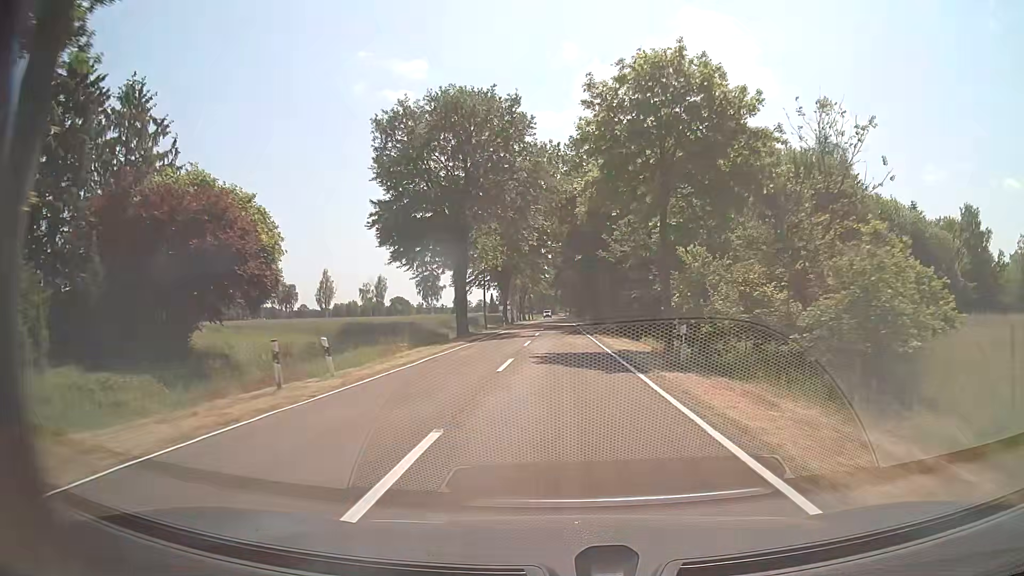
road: tertiary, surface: asphalt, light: Day
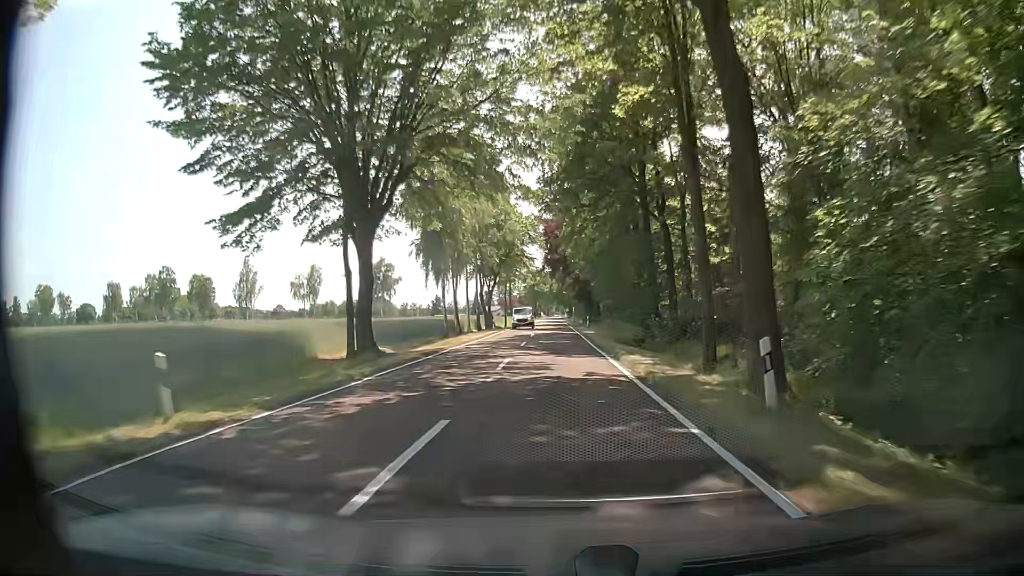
(-0.4, +58.3) m; 0°
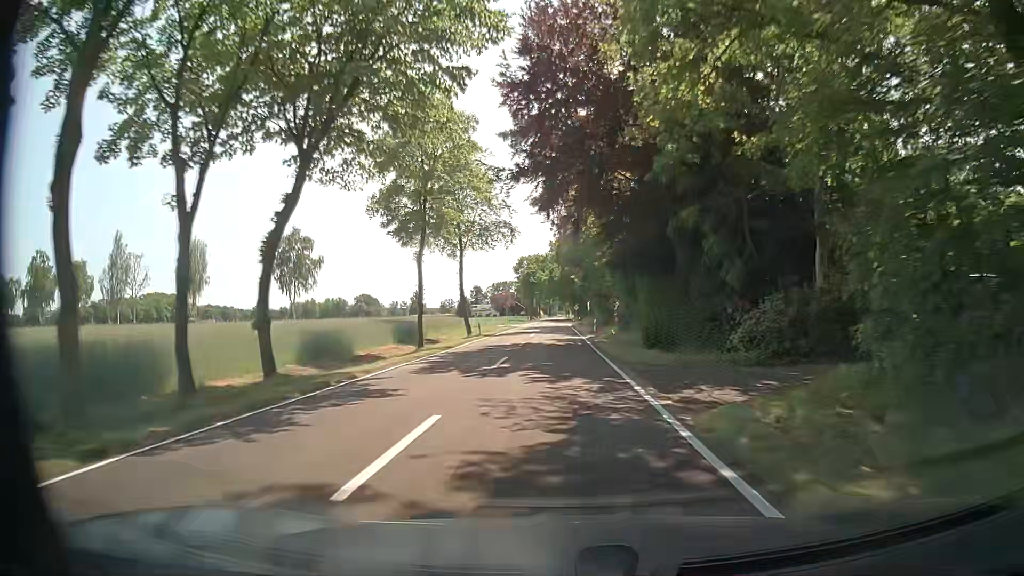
(+0.1, +58.3) m; 0°
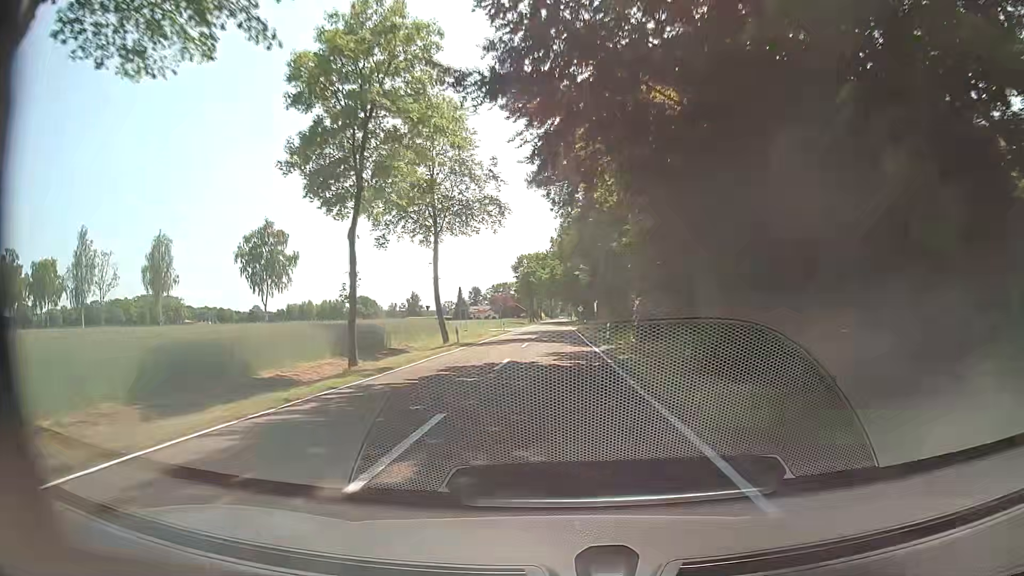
(0.0, +11.7) m; -1°
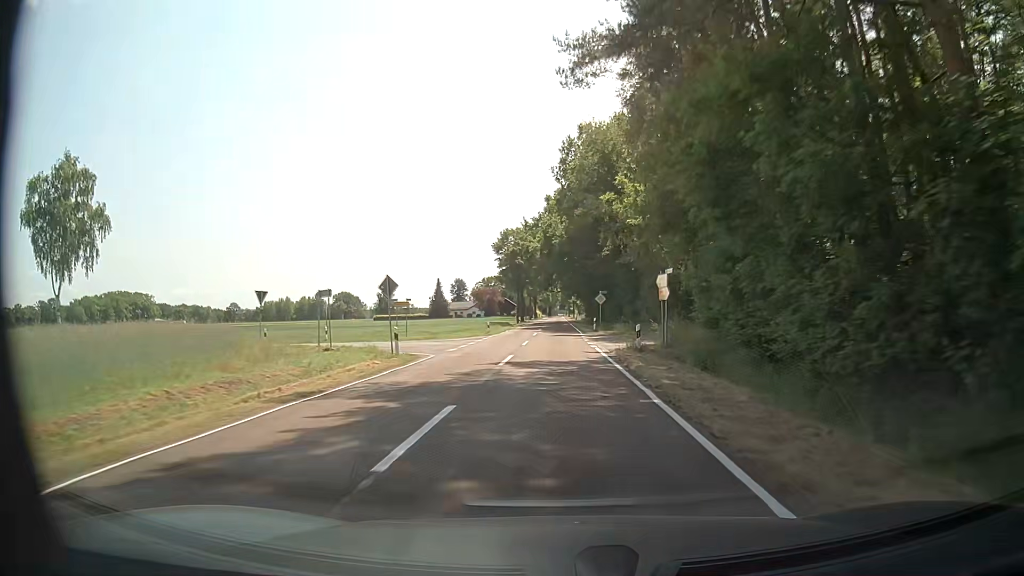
(+0.3, +46.7) m; +1°
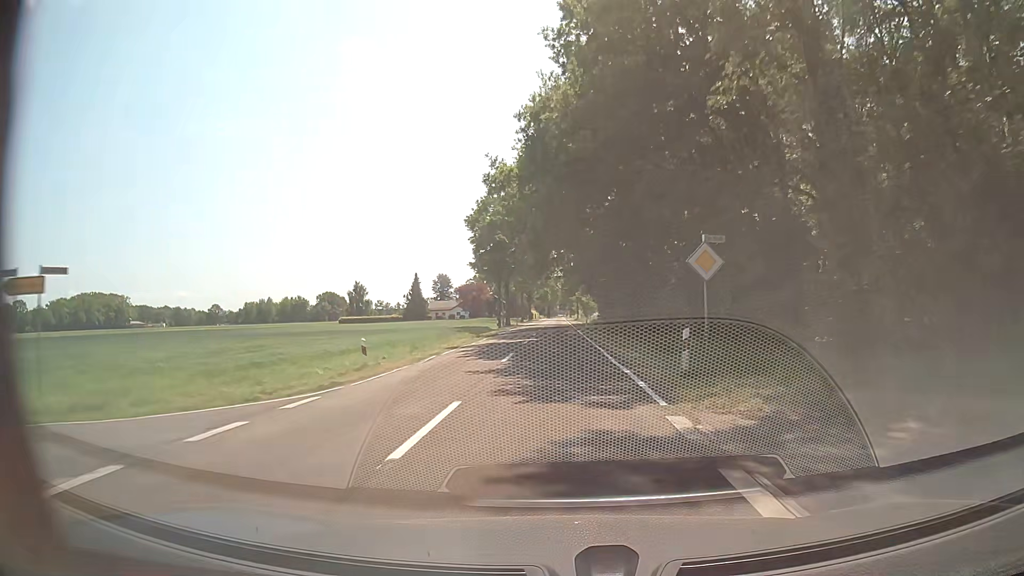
(-0.1, +35.0) m; 0°
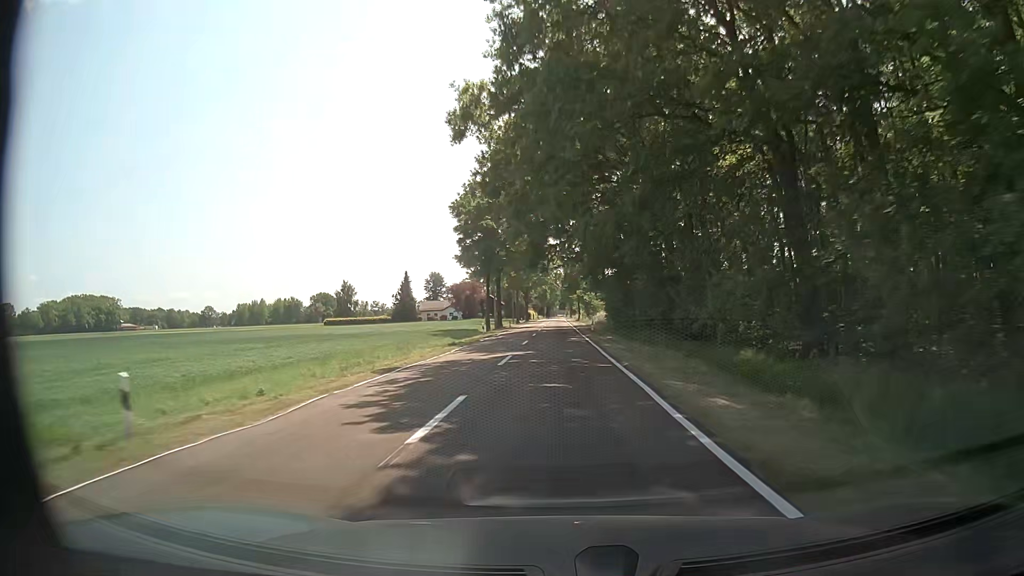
(0.0, +11.7) m; 0°
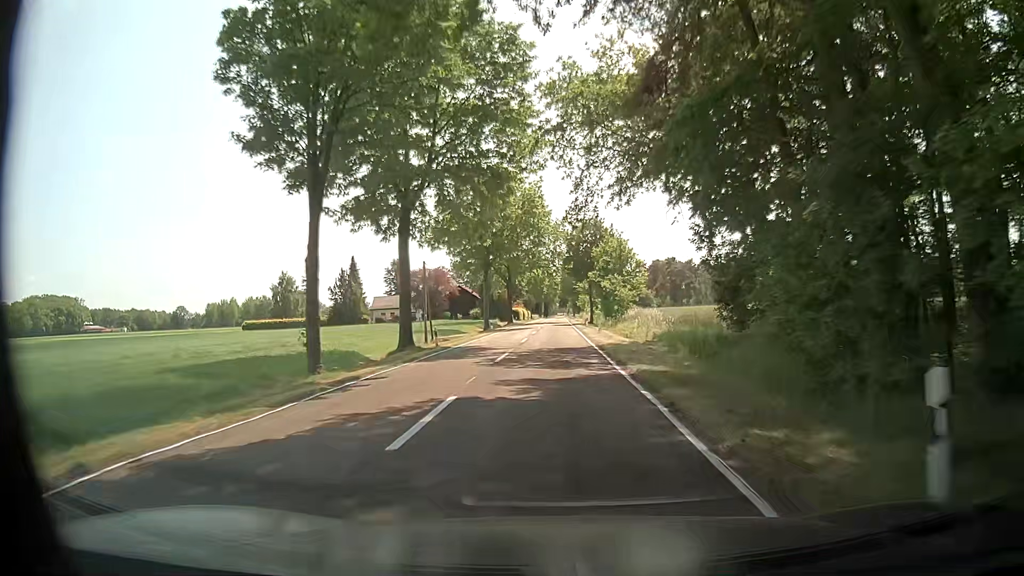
(+0.2, +46.6) m; 0°
(0, +10) (0, +20) (0, +30) (0, +40) (0, +50) (0, +60) (0, +70) (0, +80) (0, +90) (0, +100) m
